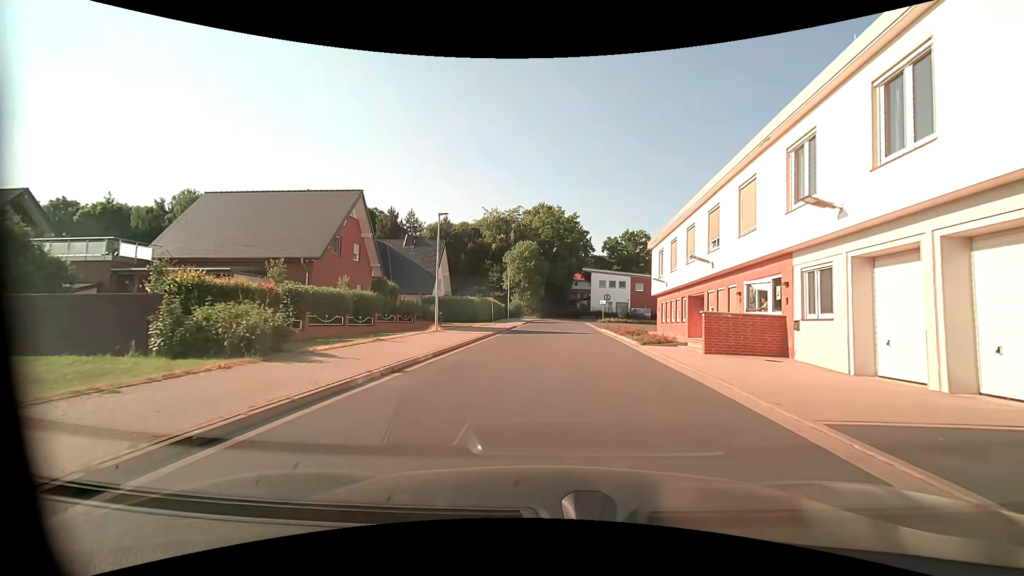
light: Day
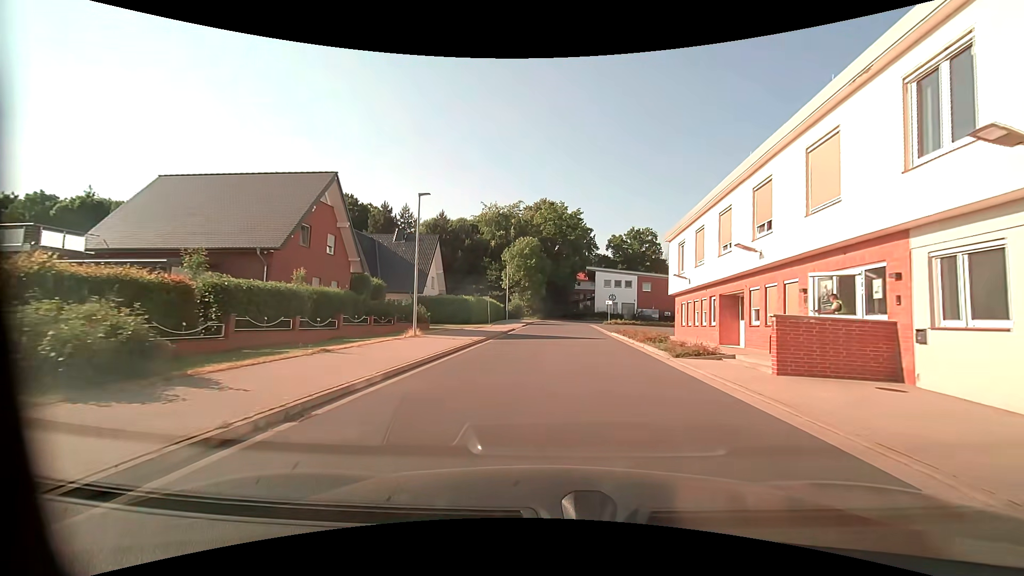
(0.0, +4.6) m; 0°
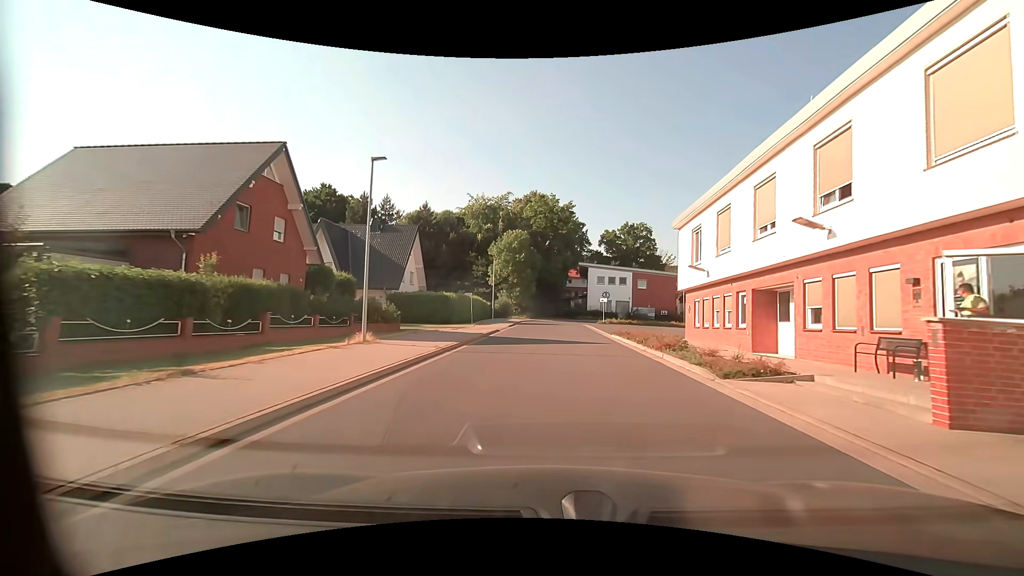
(0.0, +4.8) m; +1°
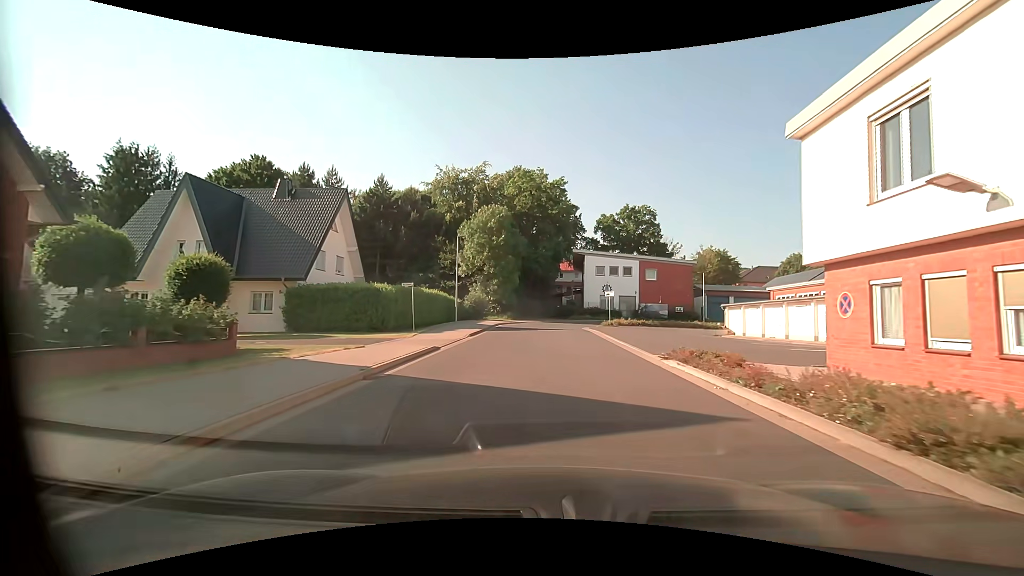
(+0.3, +14.9) m; +2°
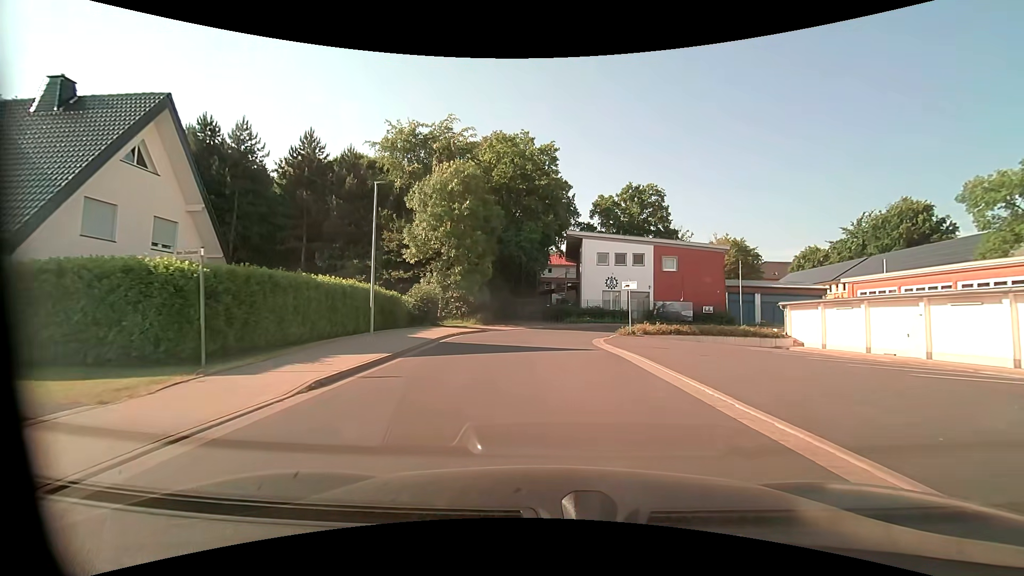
(-0.1, +15.2) m; +1°
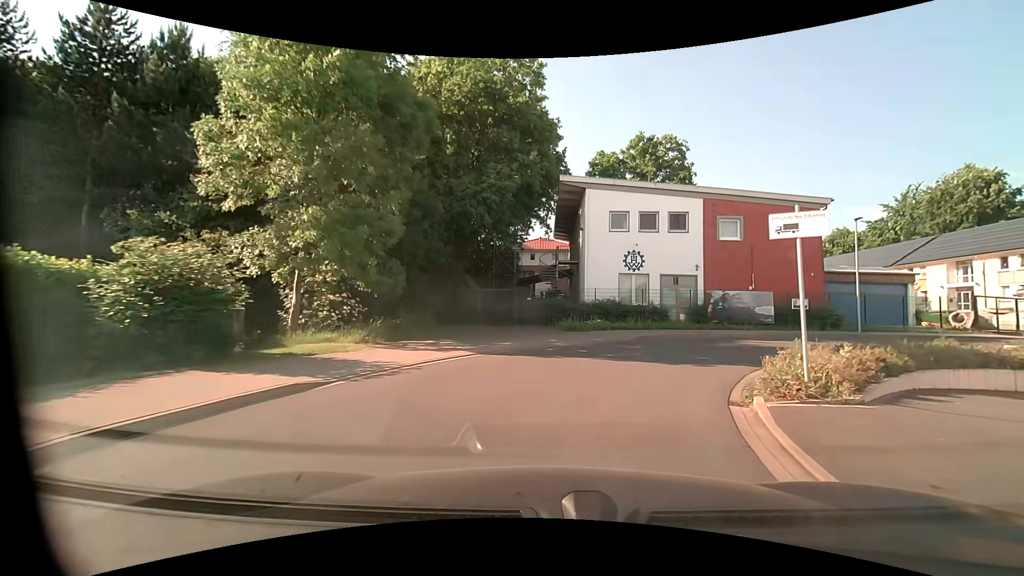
(+0.2, +19.0) m; +2°
